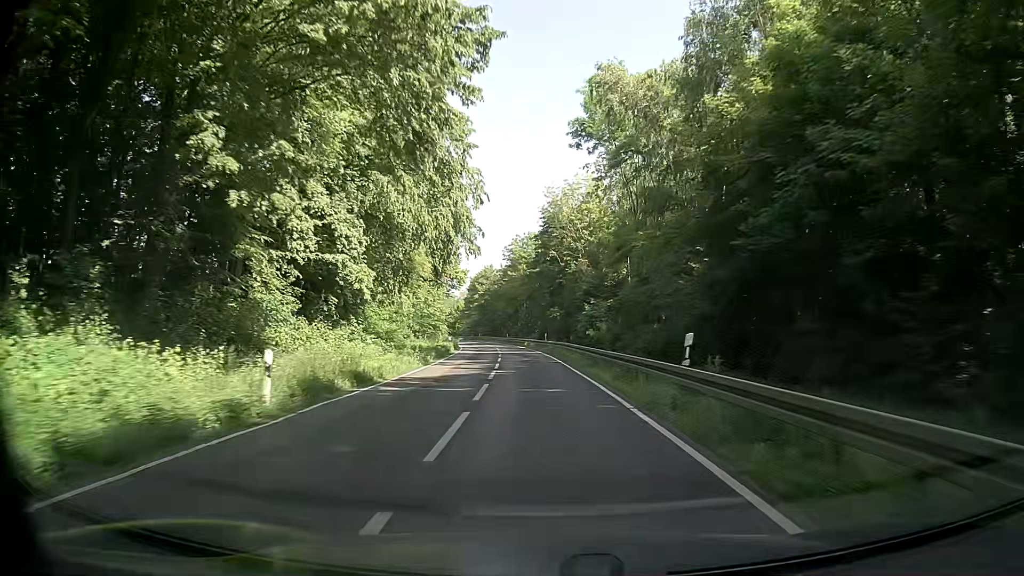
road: secondary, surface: asphalt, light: Day
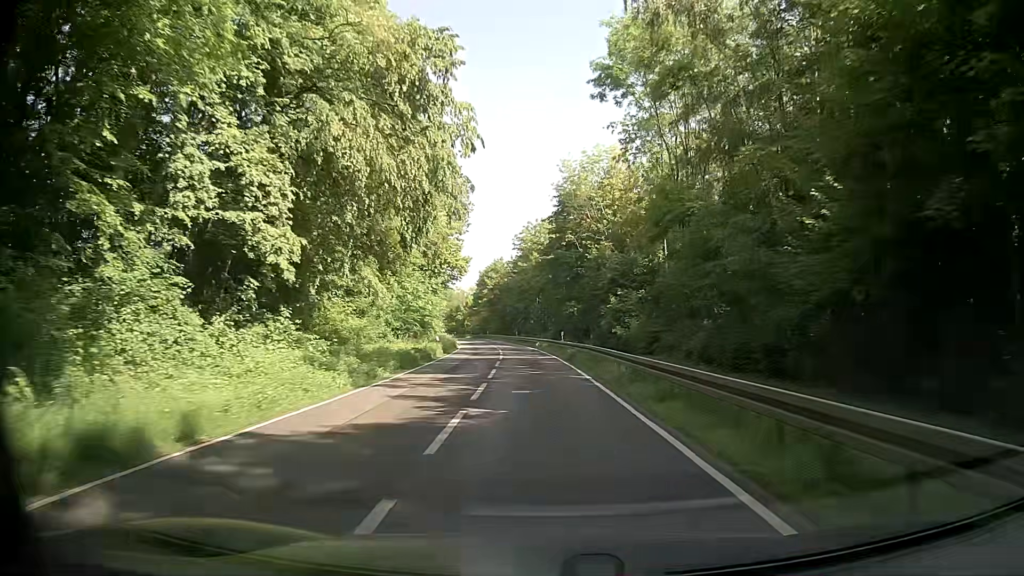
(-0.3, +11.9) m; -1°
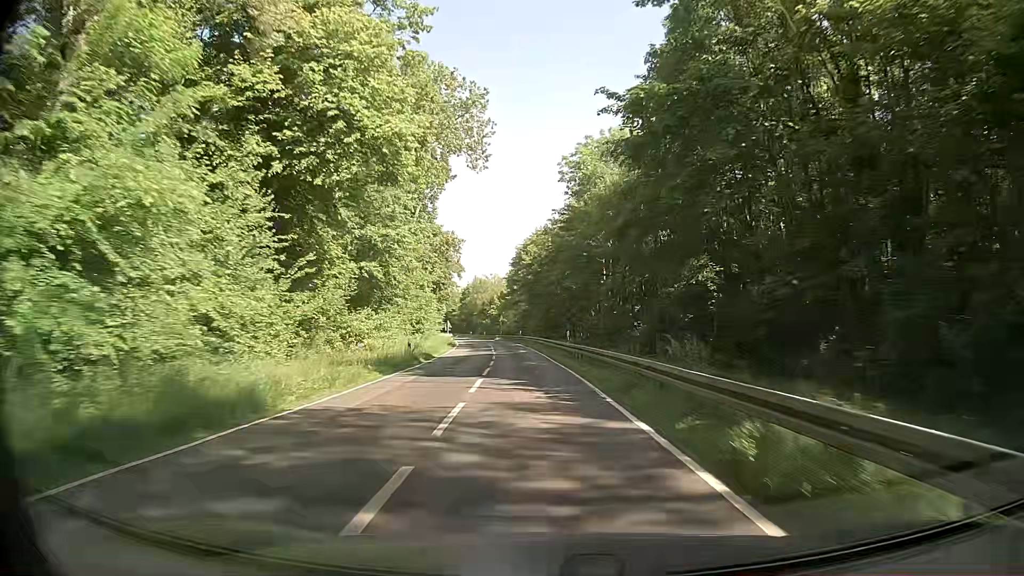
(-2.0, +47.5) m; -4°
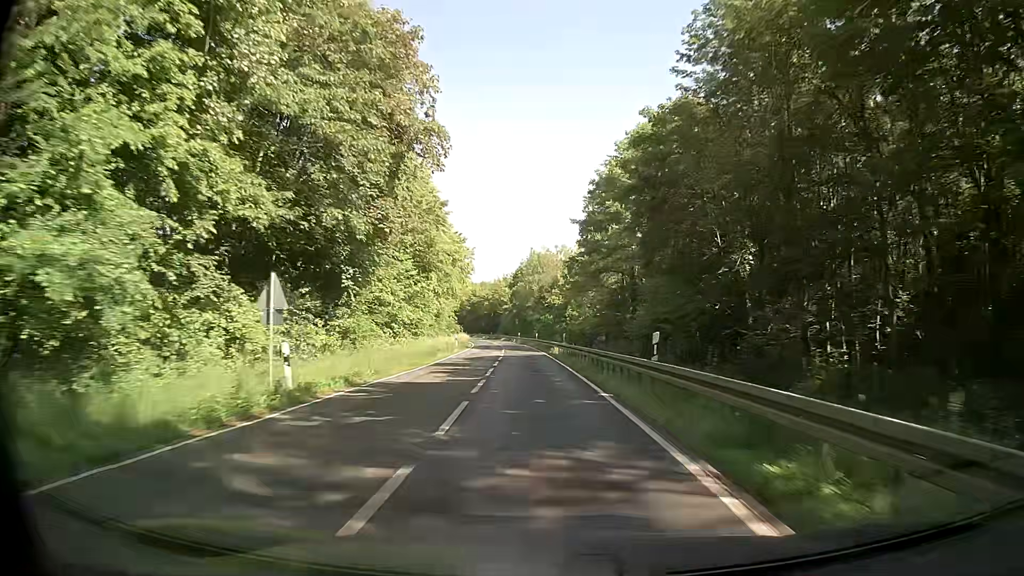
(-3.7, +59.1) m; -7°
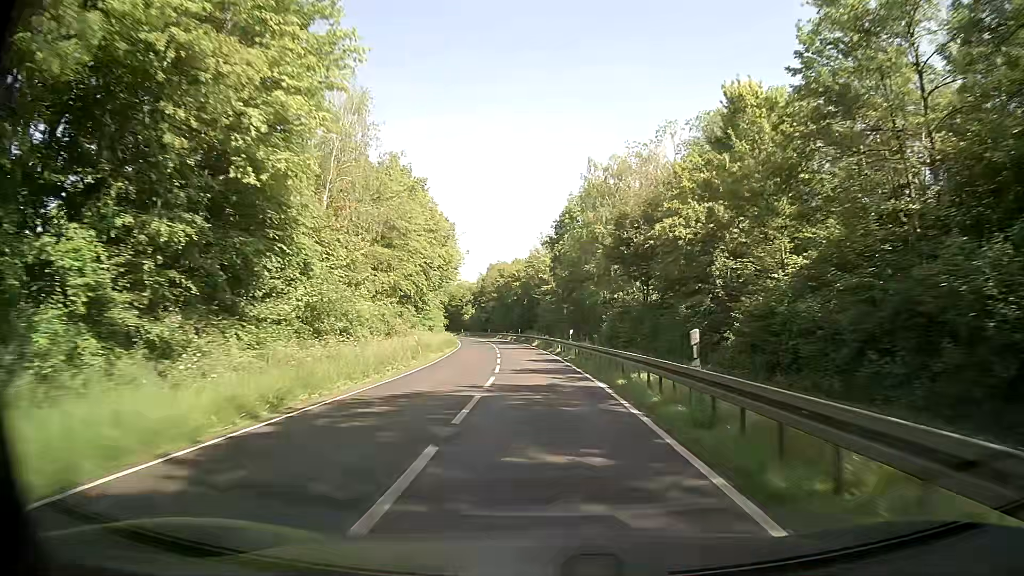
(-2.2, +59.1) m; -4°
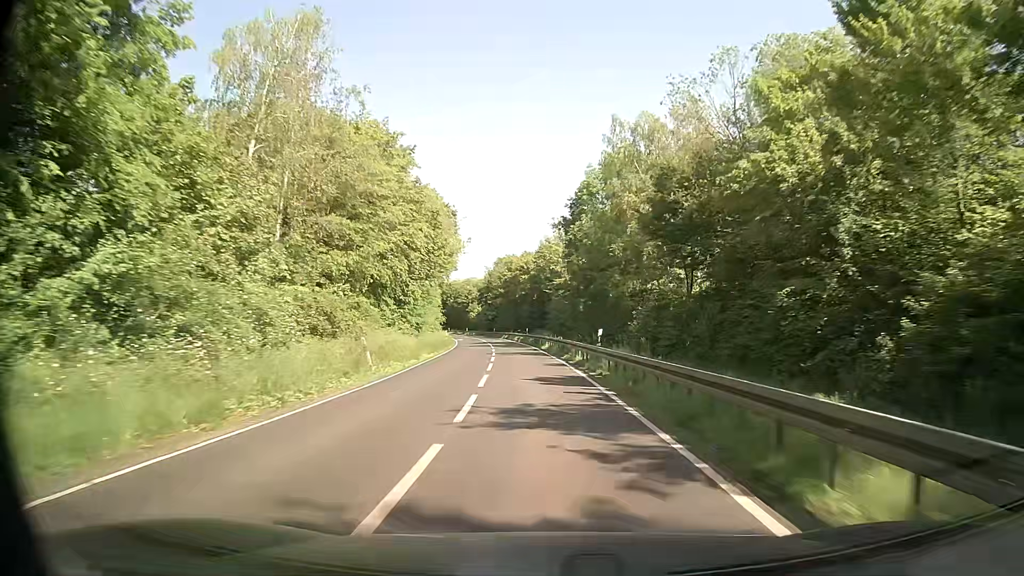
(-0.1, +11.9) m; -1°
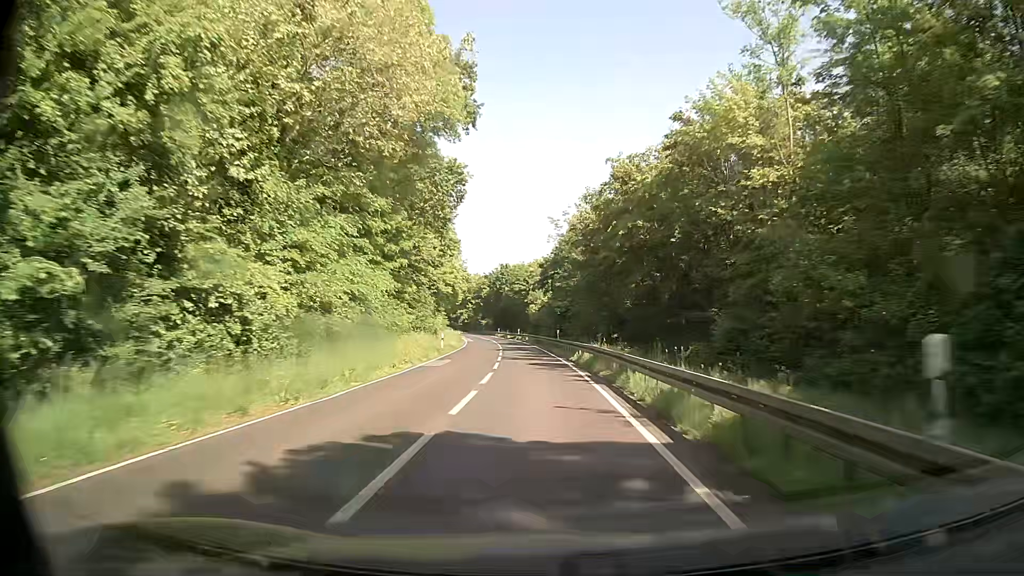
(-3.0, +59.3) m; -6°
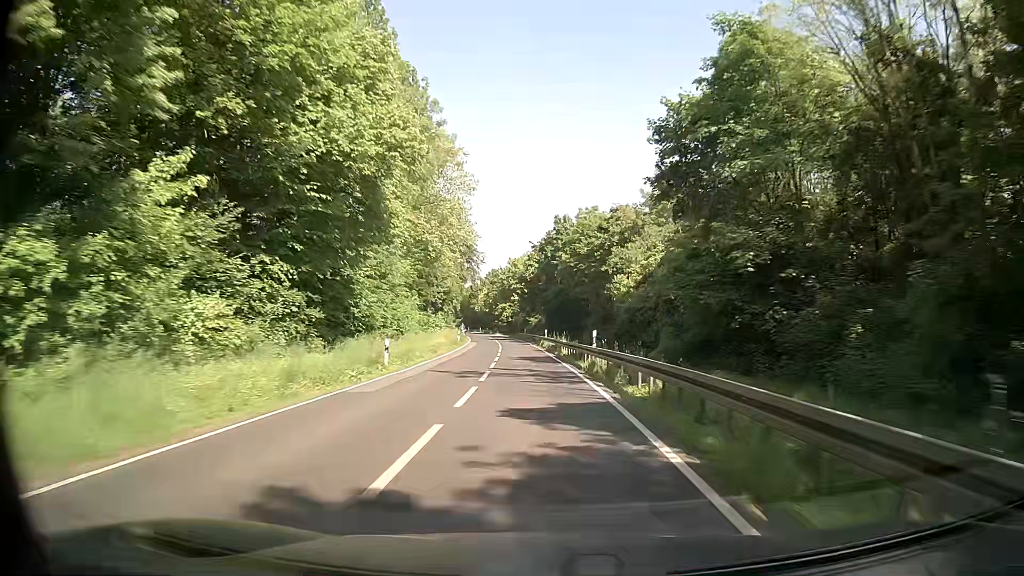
(-2.5, +59.5) m; -6°
(0, +10) (0, +20) (-1, +30) (-1, +40) (-2, +50) (-2, +60) (-3, +70) (-4, +80) (-5, +90) (-6, +100) m
